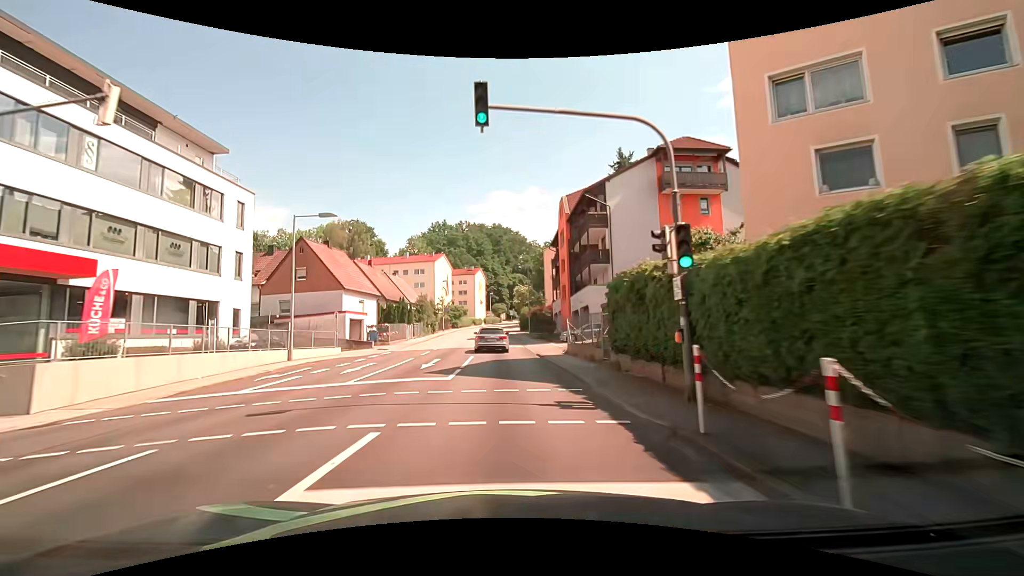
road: tertiary_link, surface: asphalt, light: Day
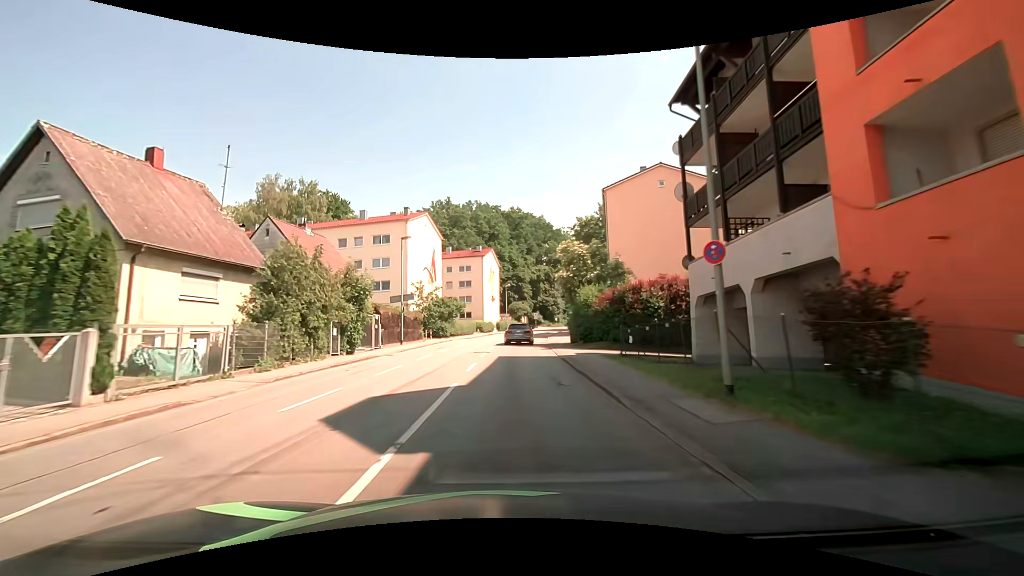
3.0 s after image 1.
(-0.7, +42.8) m; -2°
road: tertiary
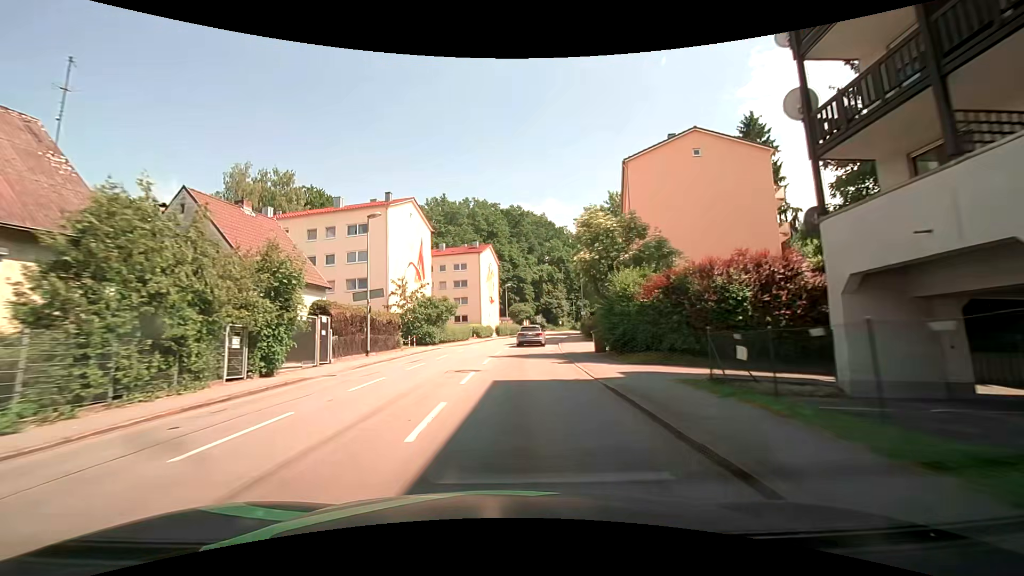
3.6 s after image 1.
(0.0, +9.0) m; 0°
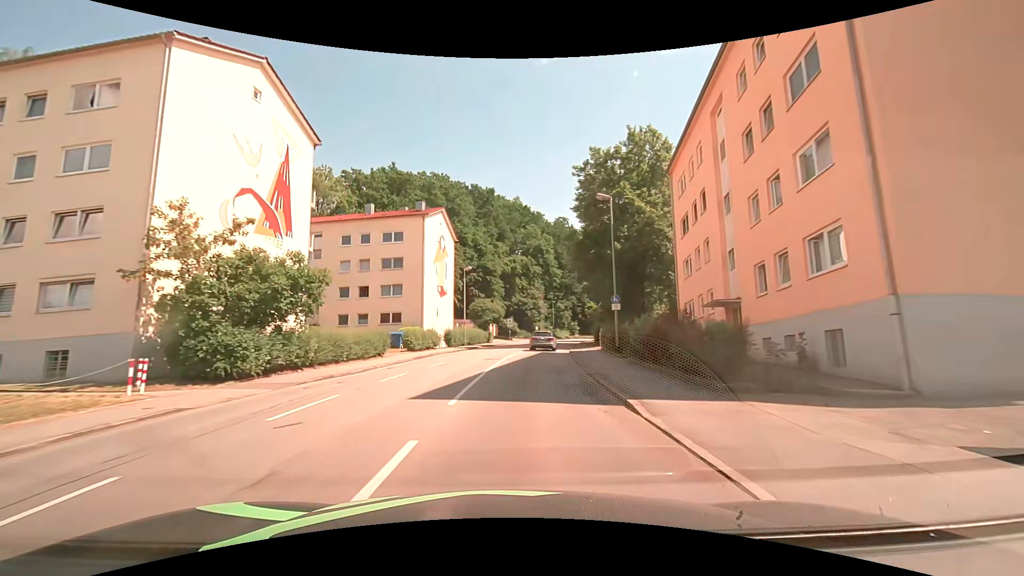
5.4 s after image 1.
(+0.6, +27.3) m; +4°
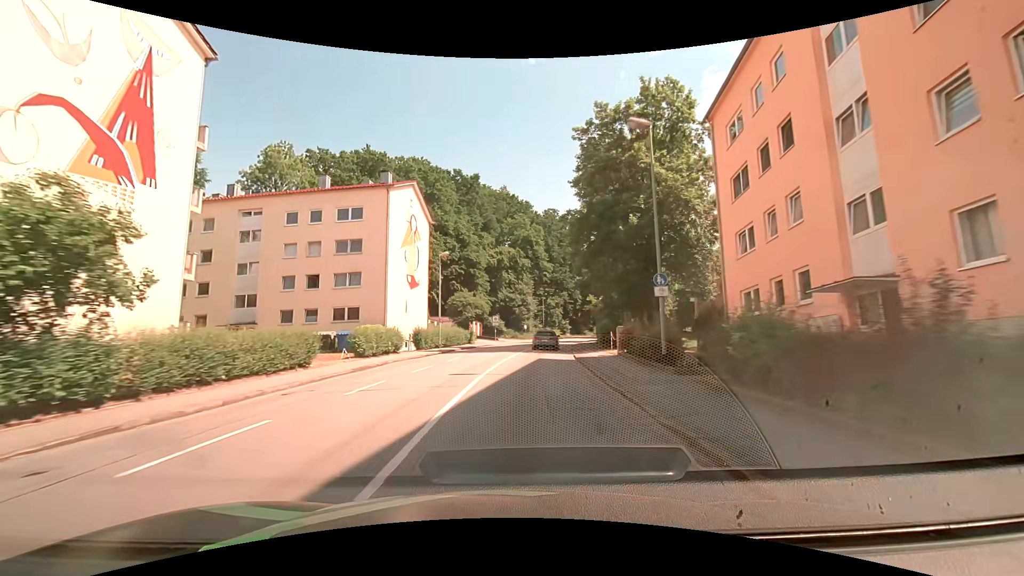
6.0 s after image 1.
(+0.1, +9.3) m; +2°
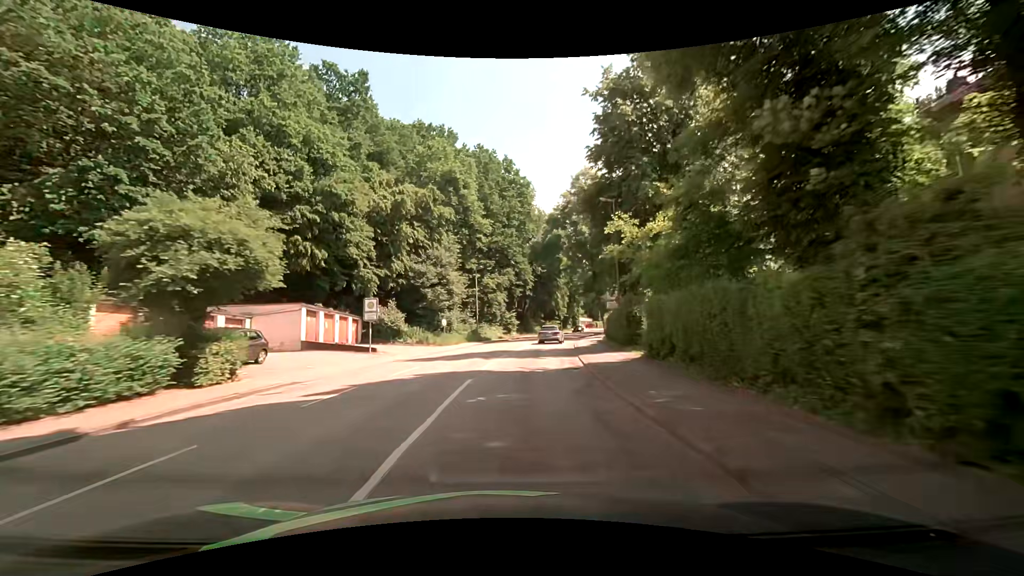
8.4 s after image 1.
(+2.5, +37.7) m; +7°
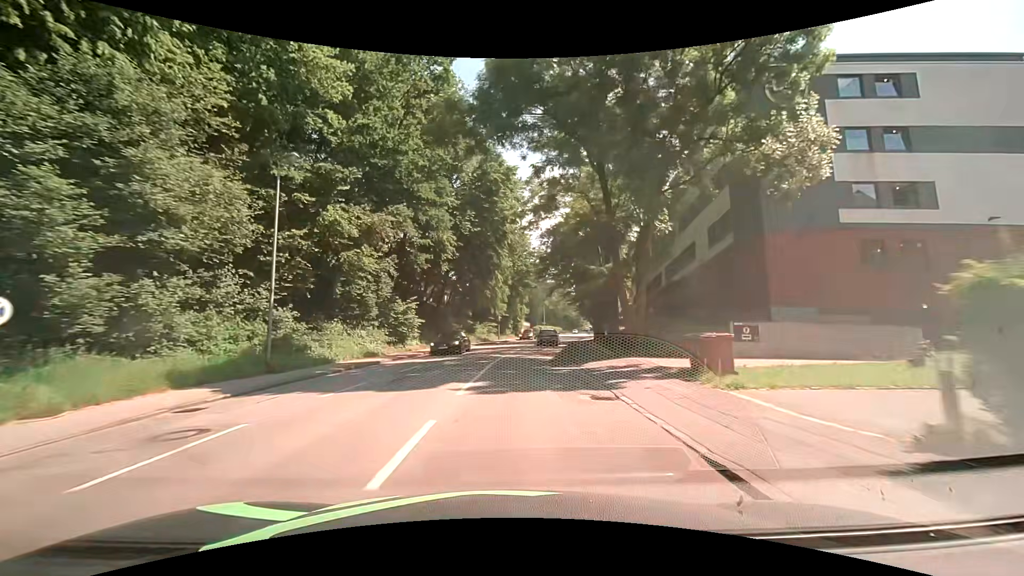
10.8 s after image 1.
(+2.3, +35.1) m; +8°
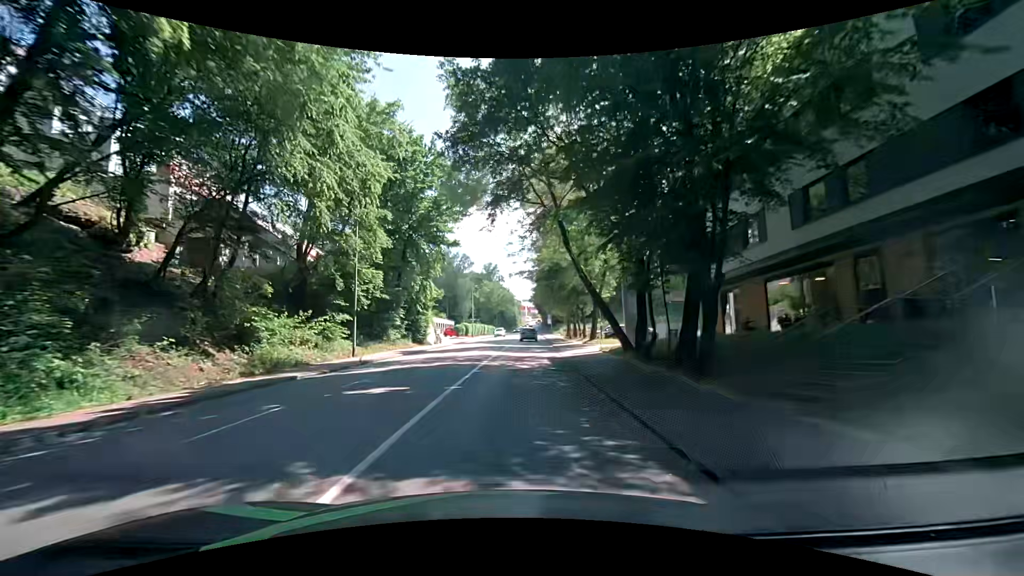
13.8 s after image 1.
(+2.6, +41.0) m; +7°
(0, +10) (+1, +20) (+1, +30) (+2, +40) (+2, +50) (+3, +60) (+3, +70) (+4, +80) (+5, +90) (+5, +100) m
